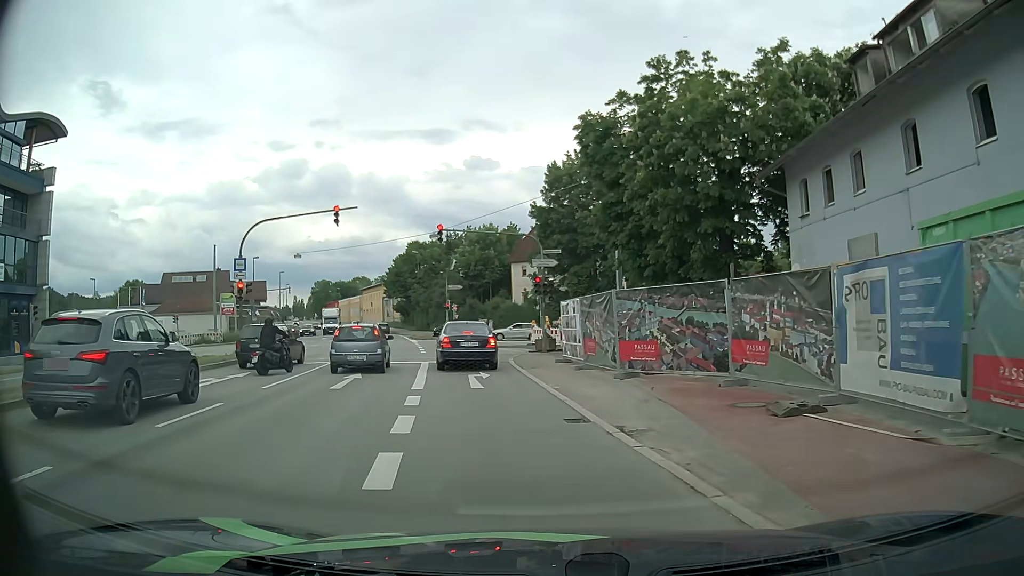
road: primary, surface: asphalt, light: Day
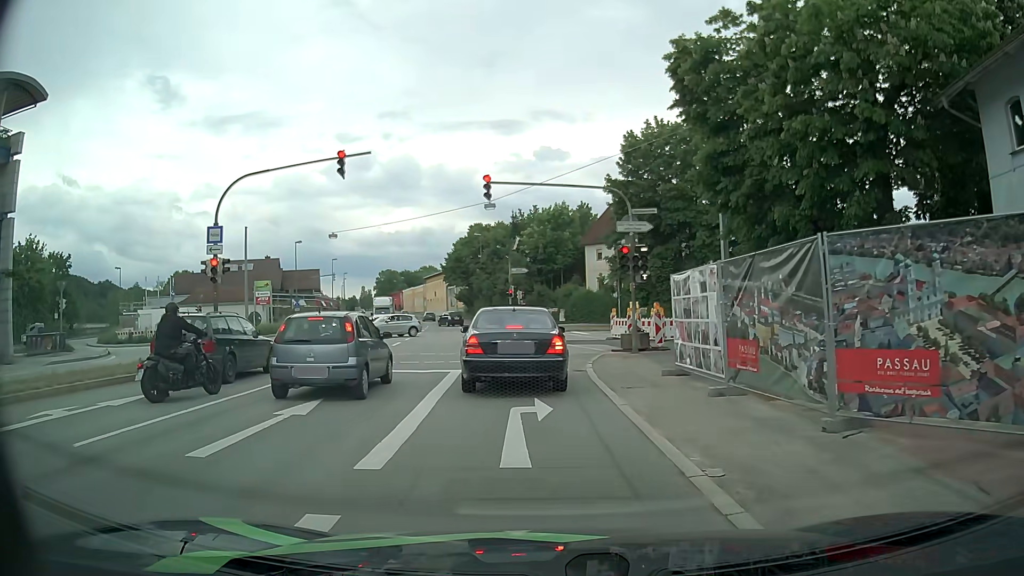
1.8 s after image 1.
(-0.5, +8.6) m; -5°
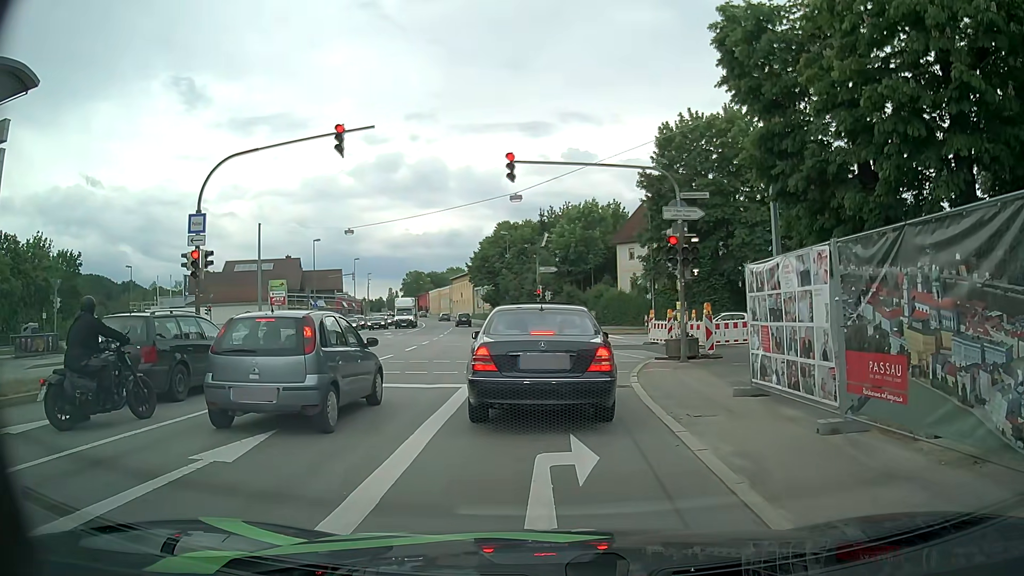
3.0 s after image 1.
(-0.1, +3.1) m; -2°
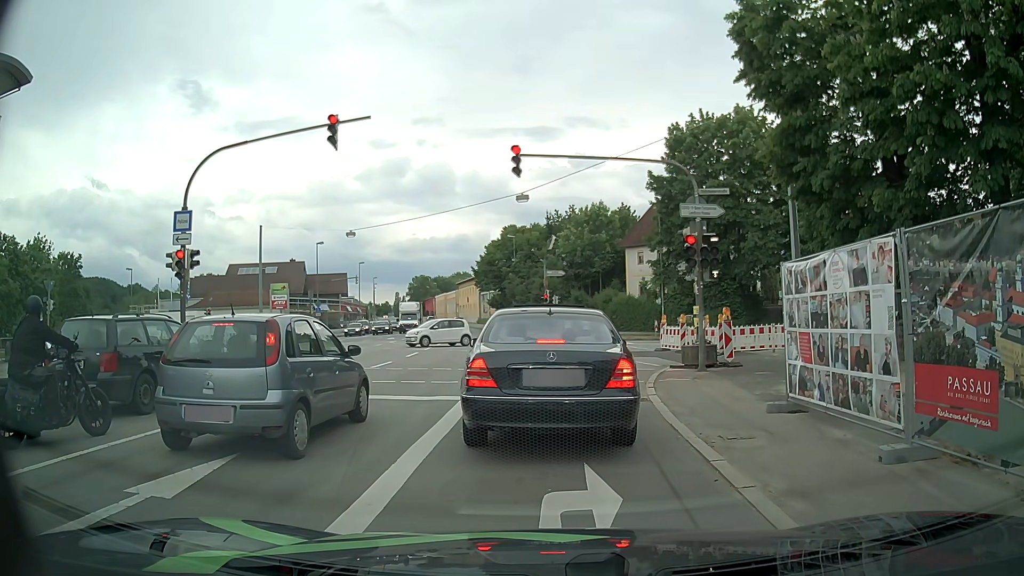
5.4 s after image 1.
(-0.1, +1.3) m; -3°
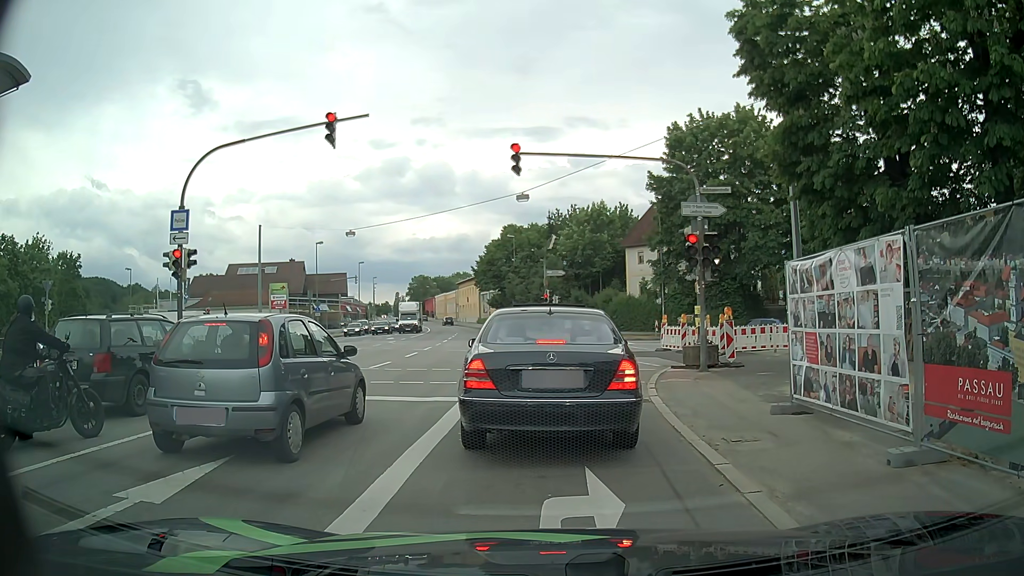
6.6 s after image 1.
(0.0, +0.2) m; 0°
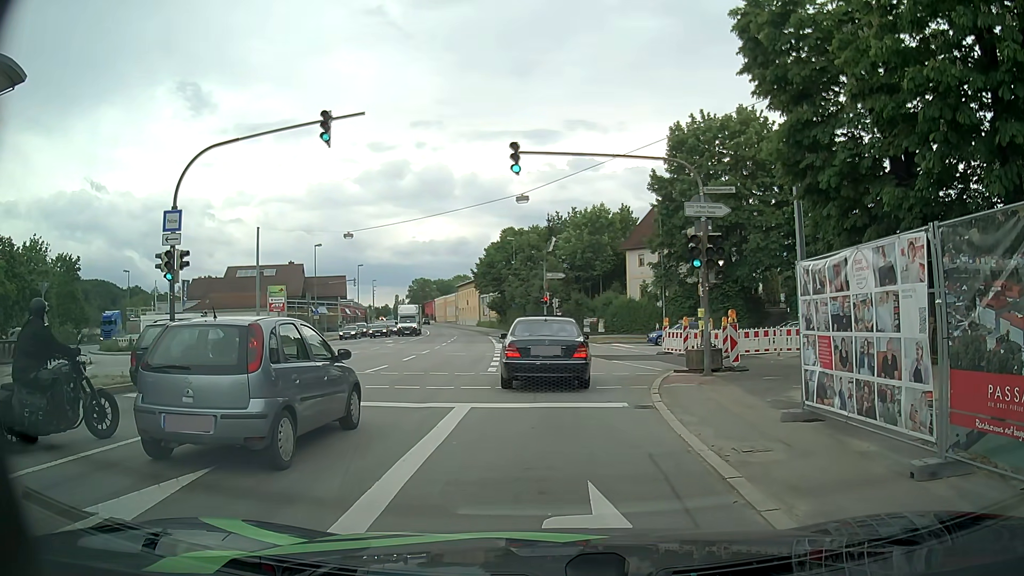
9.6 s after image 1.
(0.0, +0.5) m; 0°
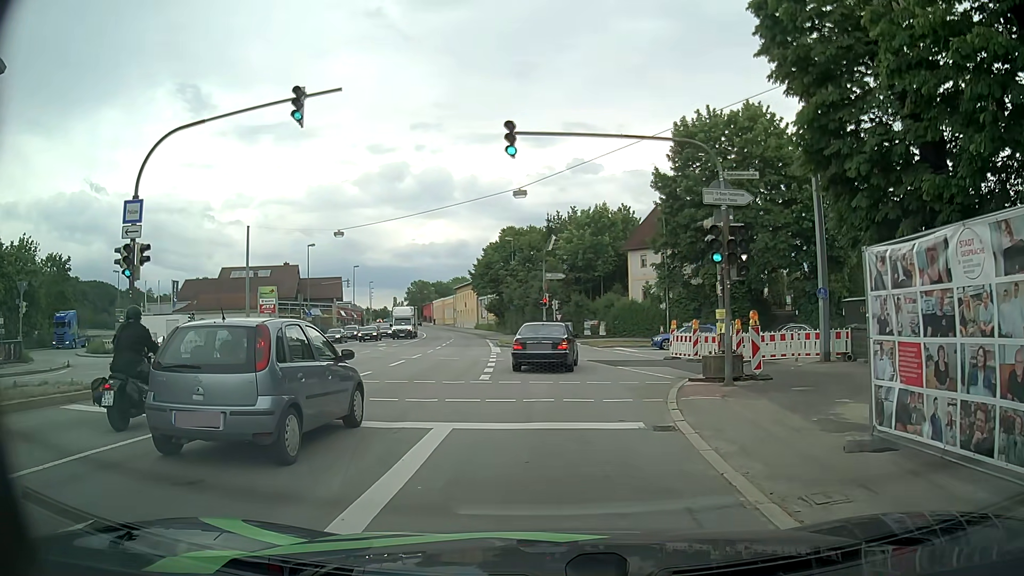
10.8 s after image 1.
(0.0, +2.2) m; +1°
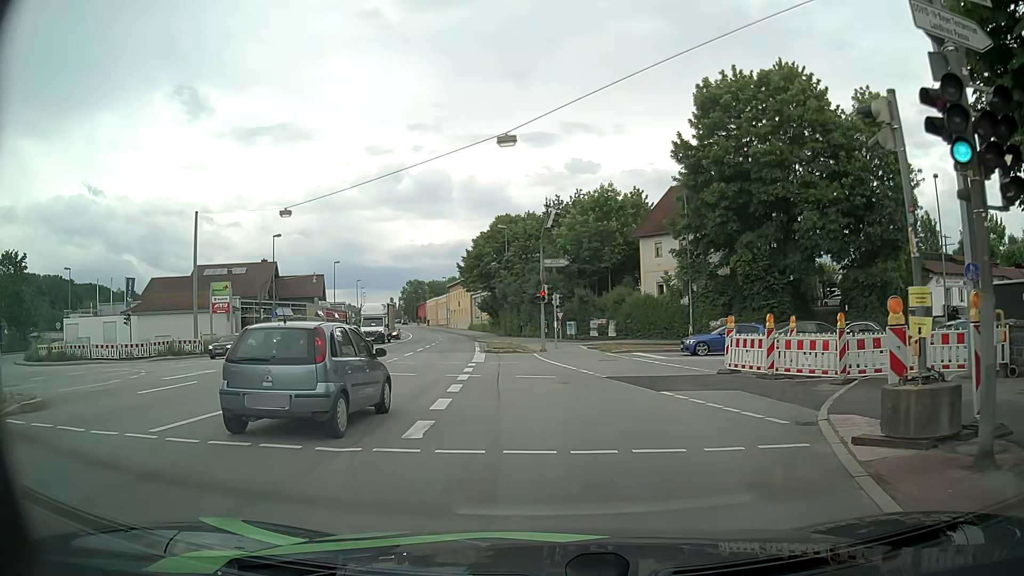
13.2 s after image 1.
(+0.1, +9.3) m; +2°
